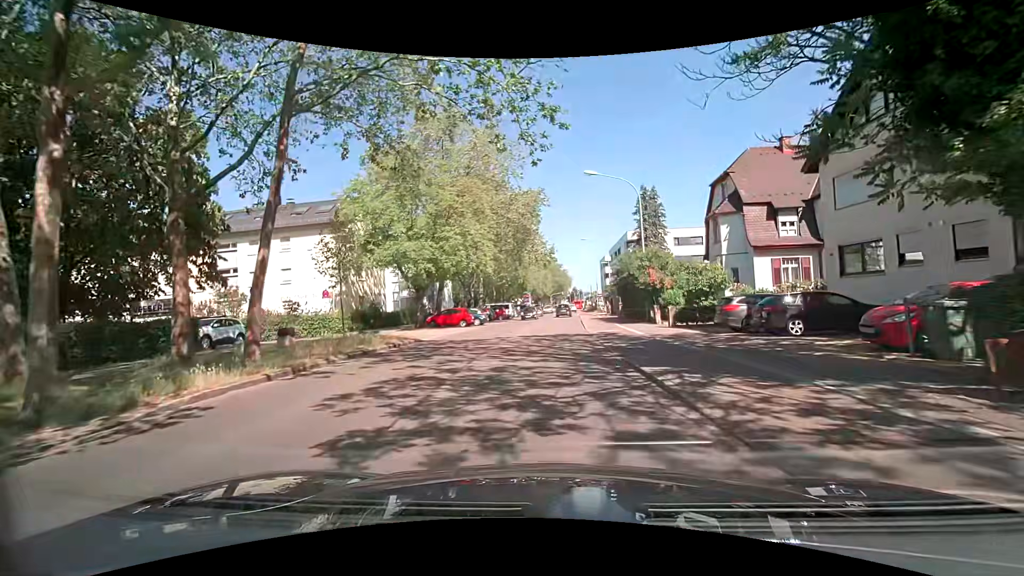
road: secondary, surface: asphalt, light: Day
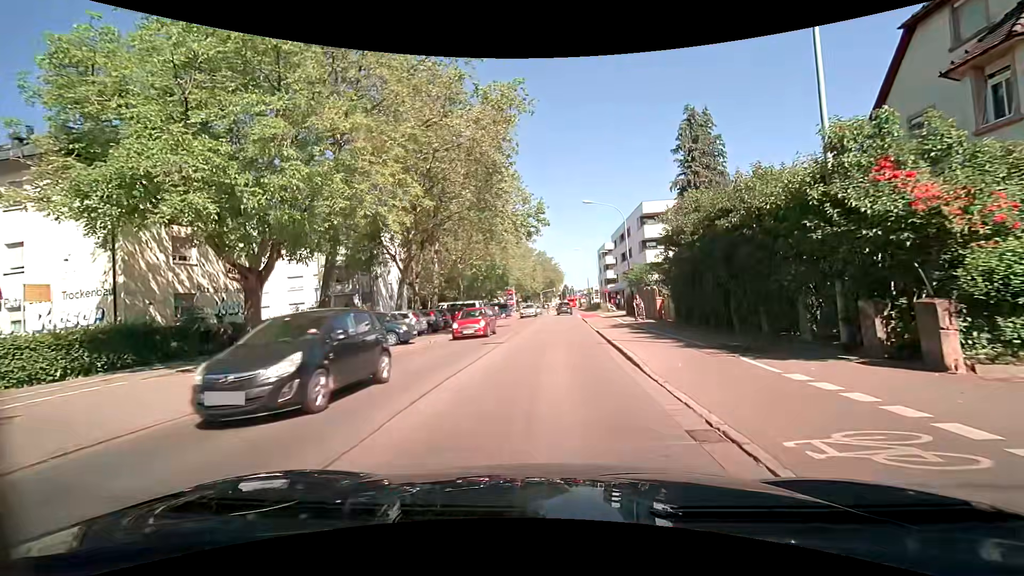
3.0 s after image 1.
(+0.1, +21.1) m; 0°
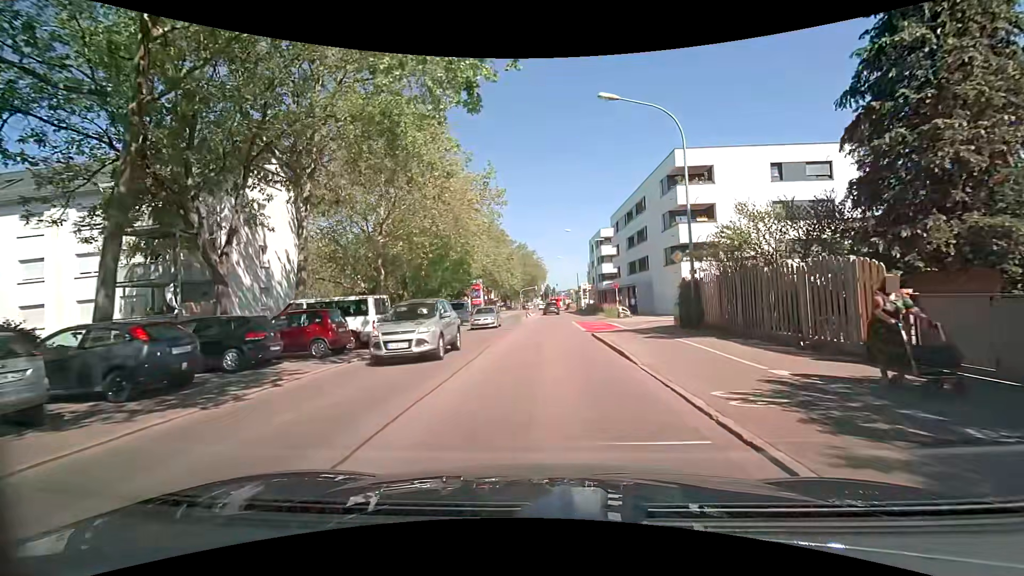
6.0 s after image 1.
(+0.5, +21.0) m; +3°
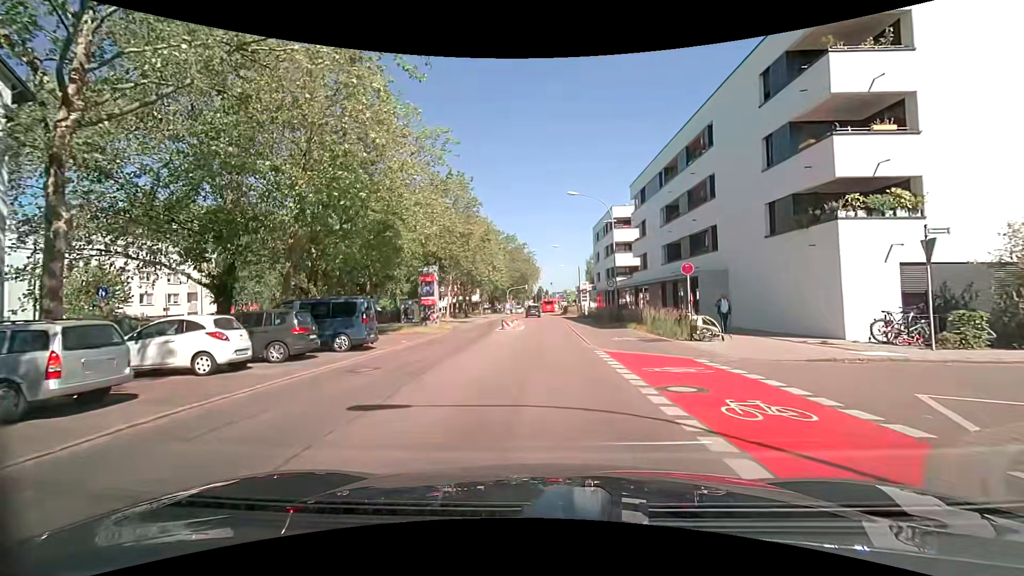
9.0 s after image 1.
(+0.1, +21.0) m; +1°
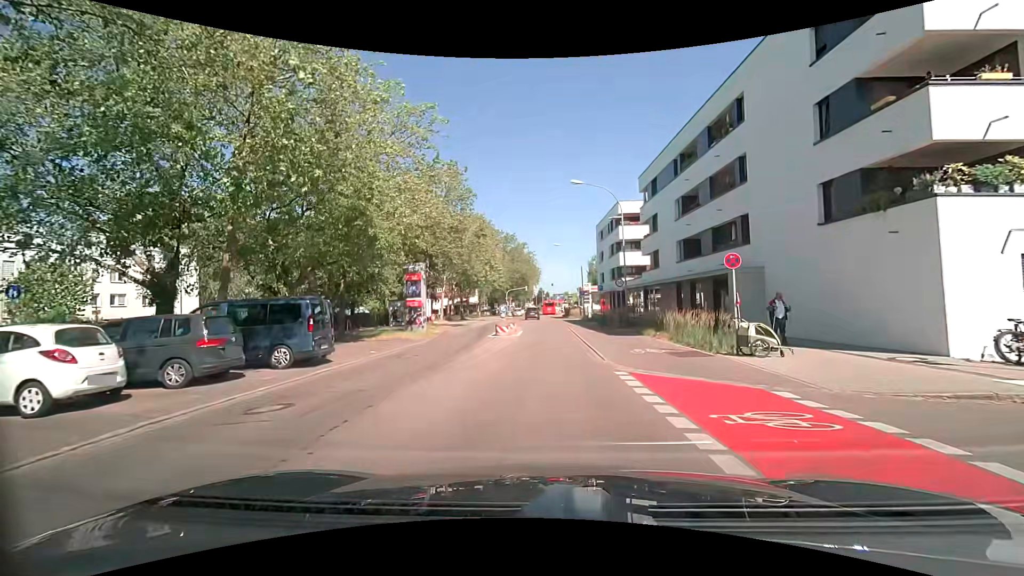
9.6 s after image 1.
(0.0, +4.2) m; -1°
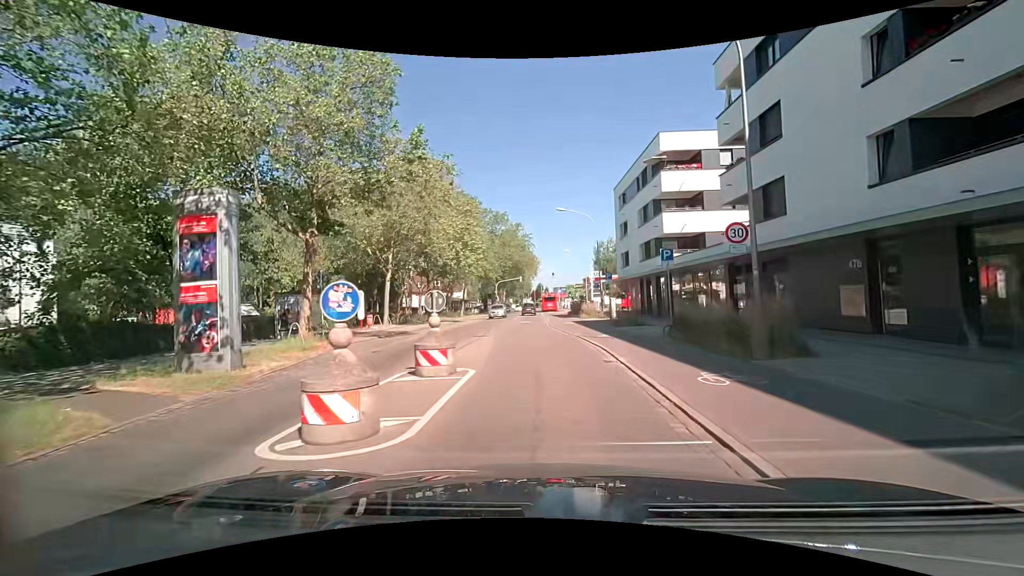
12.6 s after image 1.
(+0.3, +20.7) m; +1°
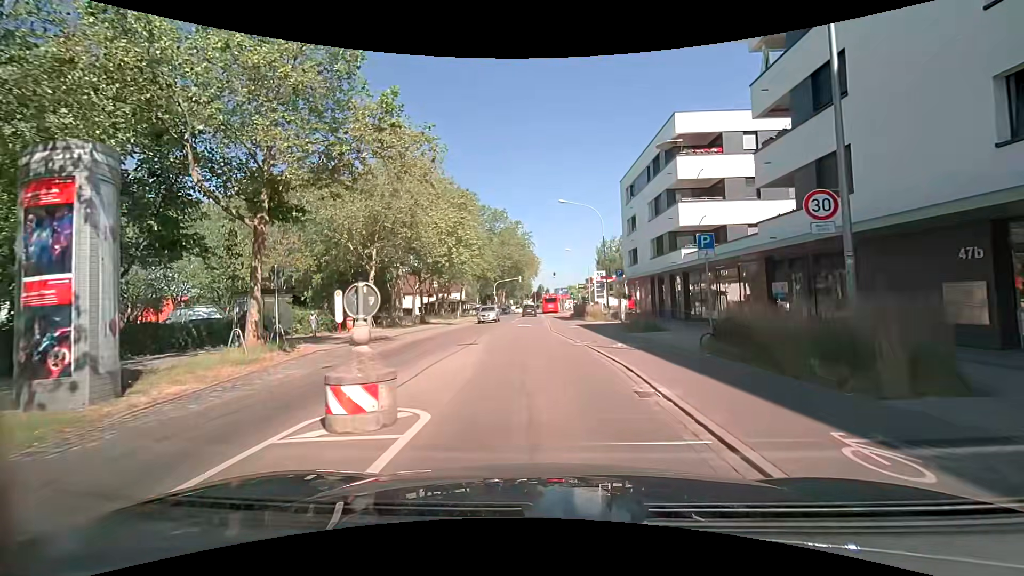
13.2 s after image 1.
(0.0, +3.9) m; -1°
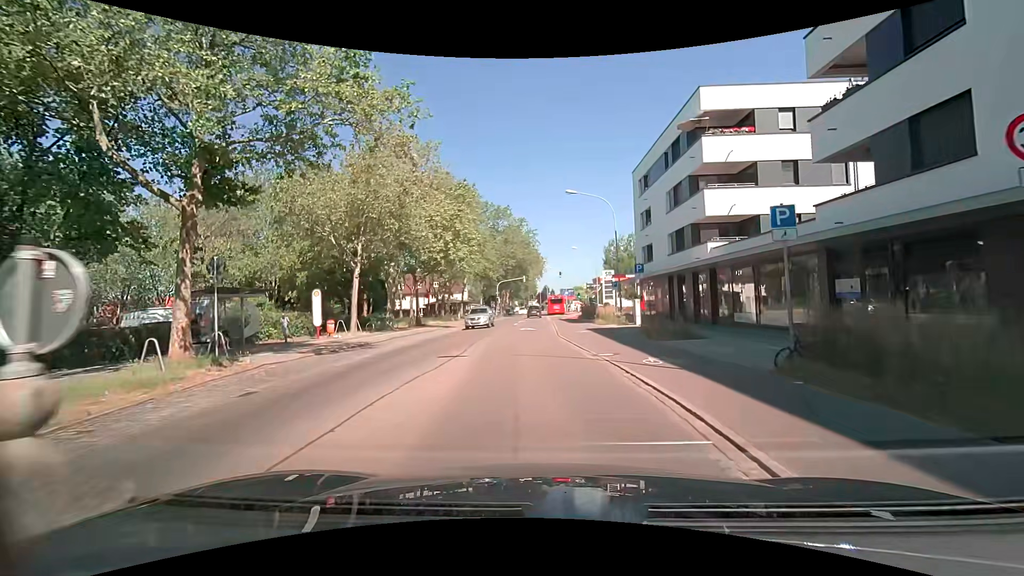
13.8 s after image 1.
(0.0, +3.9) m; 0°
